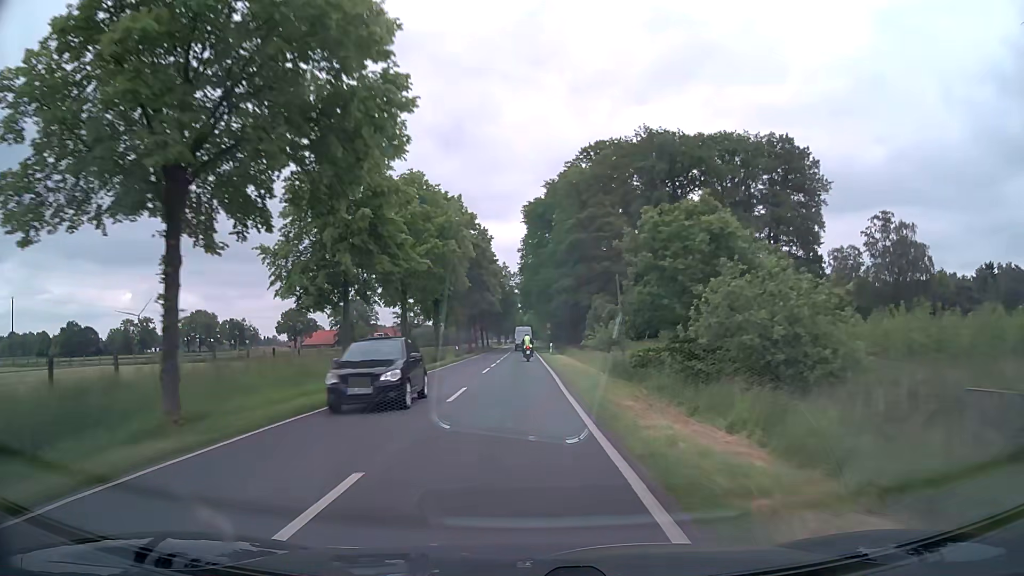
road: secondary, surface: asphalt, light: Day
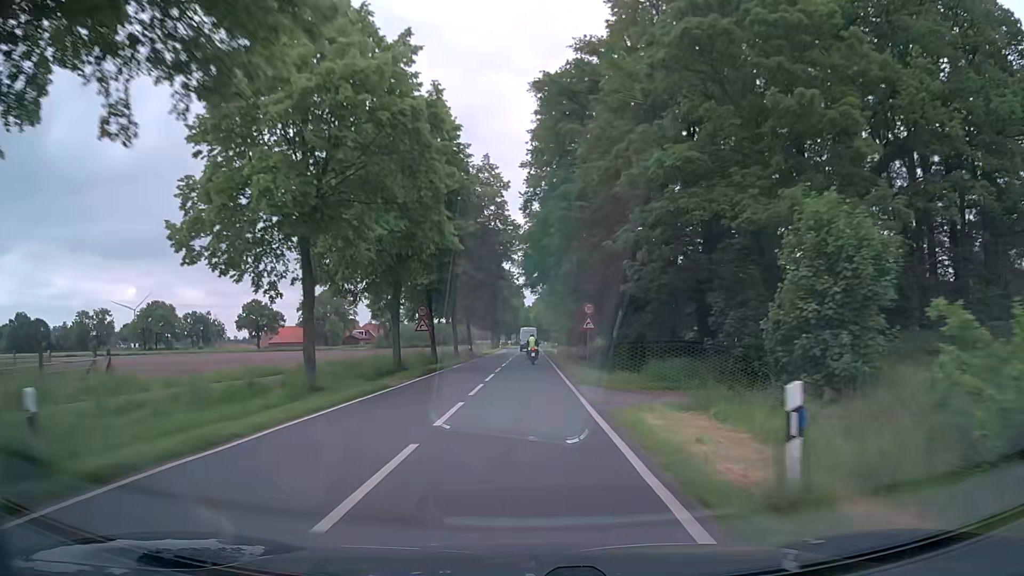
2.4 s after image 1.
(-0.3, +46.4) m; -1°
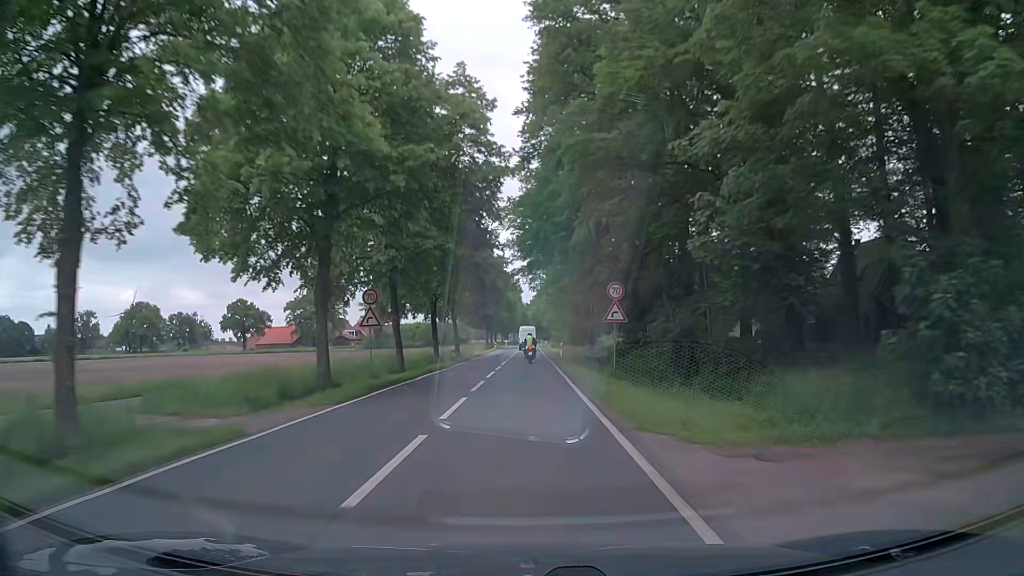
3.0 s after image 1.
(+0.1, +11.3) m; +1°
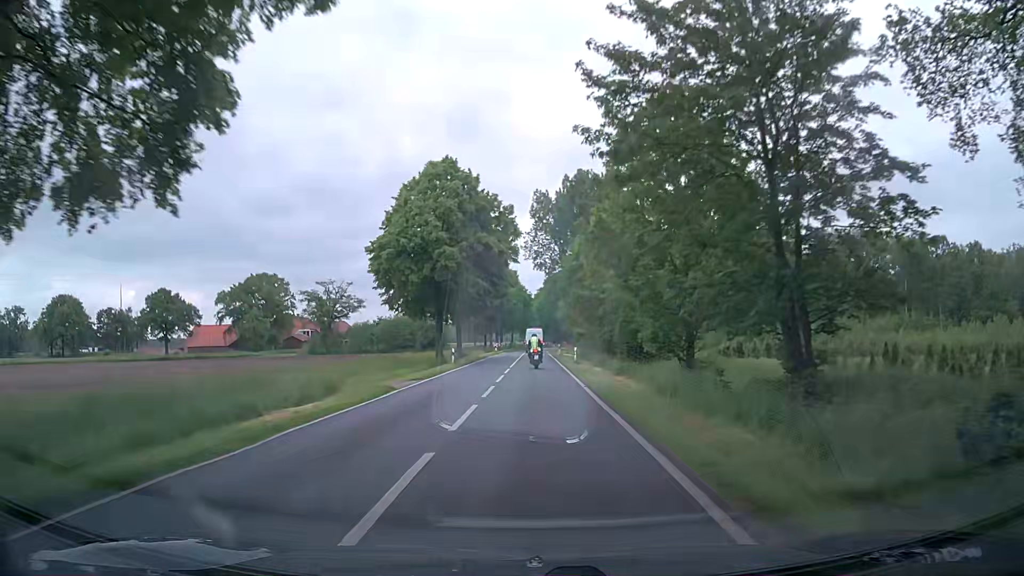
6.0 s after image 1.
(-0.2, +55.3) m; -1°
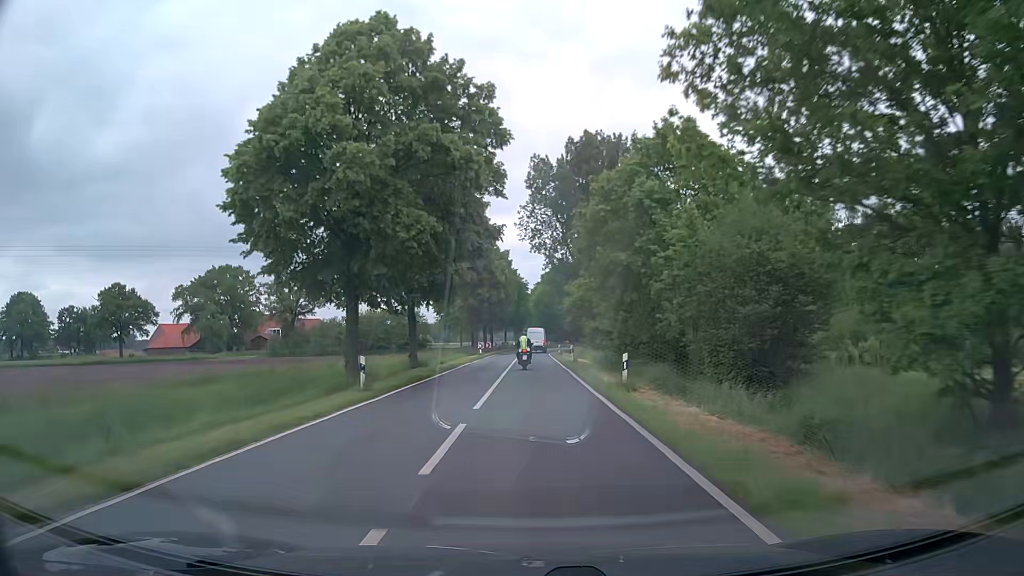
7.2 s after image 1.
(+0.1, +21.2) m; 0°
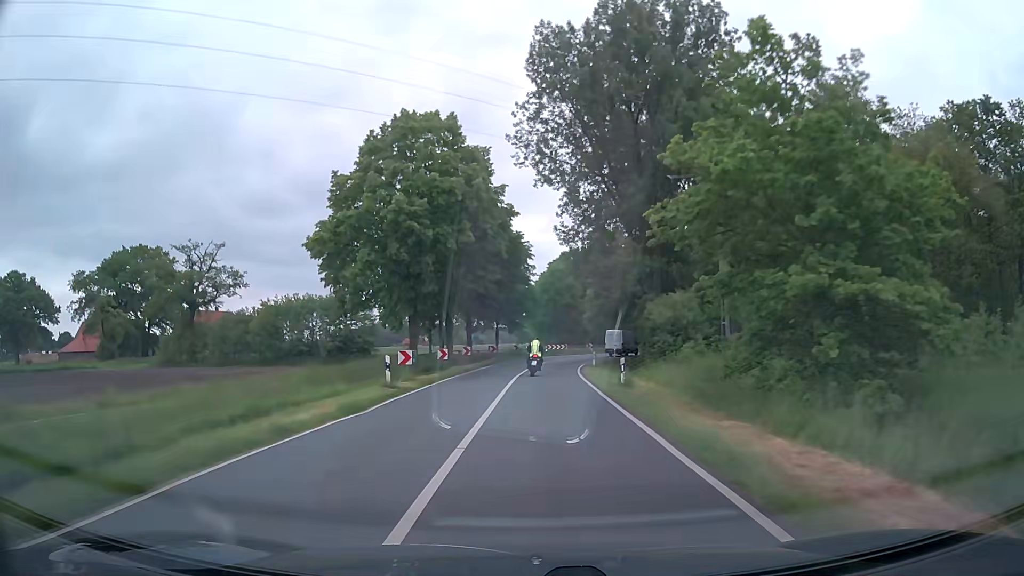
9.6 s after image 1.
(+0.6, +40.8) m; 0°
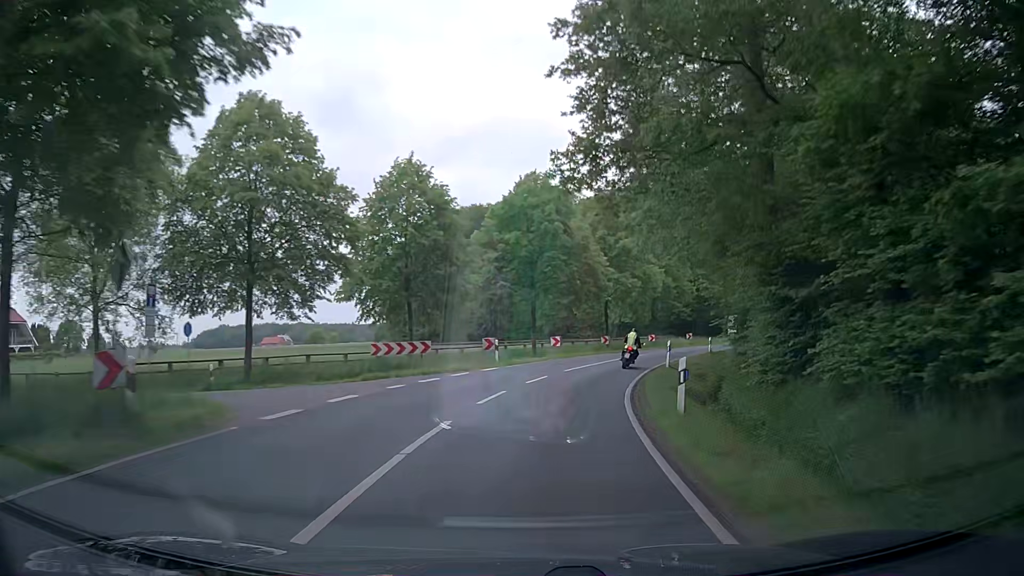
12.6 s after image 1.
(+3.0, +50.0) m; +10°
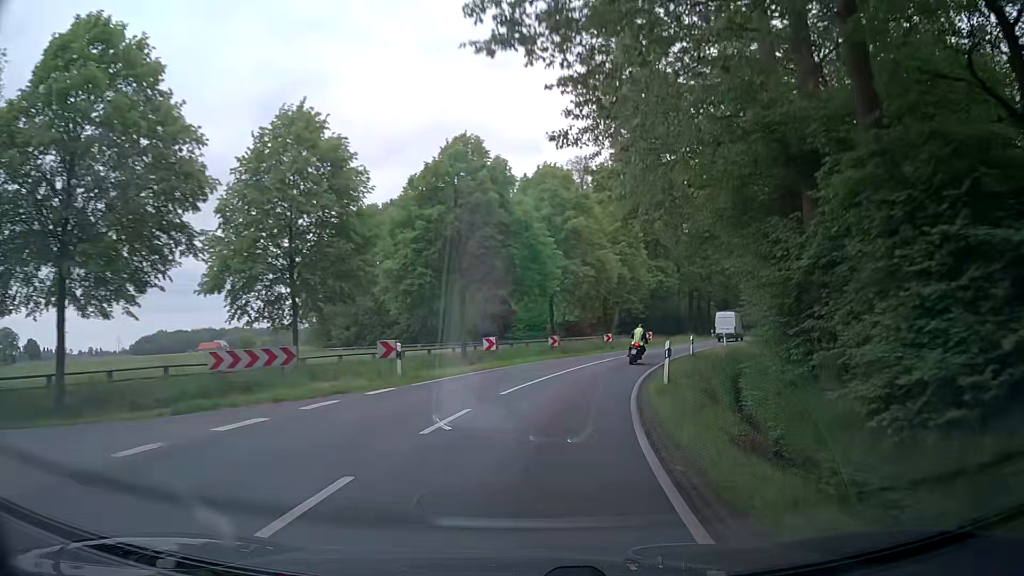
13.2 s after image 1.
(+0.5, +10.1) m; +6°
(0, +10) (+2, +20) (+4, +30) (+8, +39) (+12, +48) (+16, +57) (+20, +66) (+24, +75) (+29, +84) (+33, +93) m
